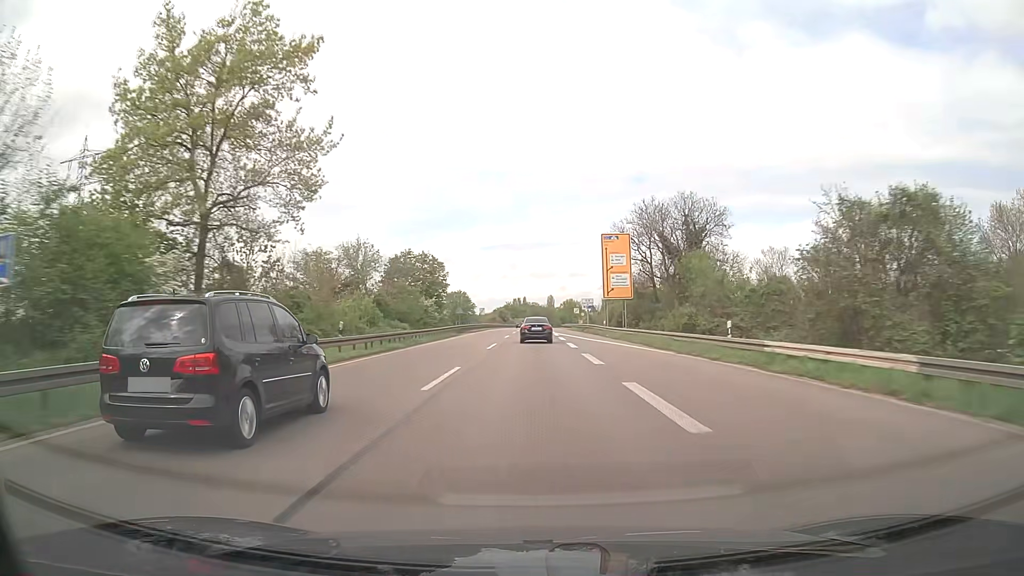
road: trunk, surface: asphalt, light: Day
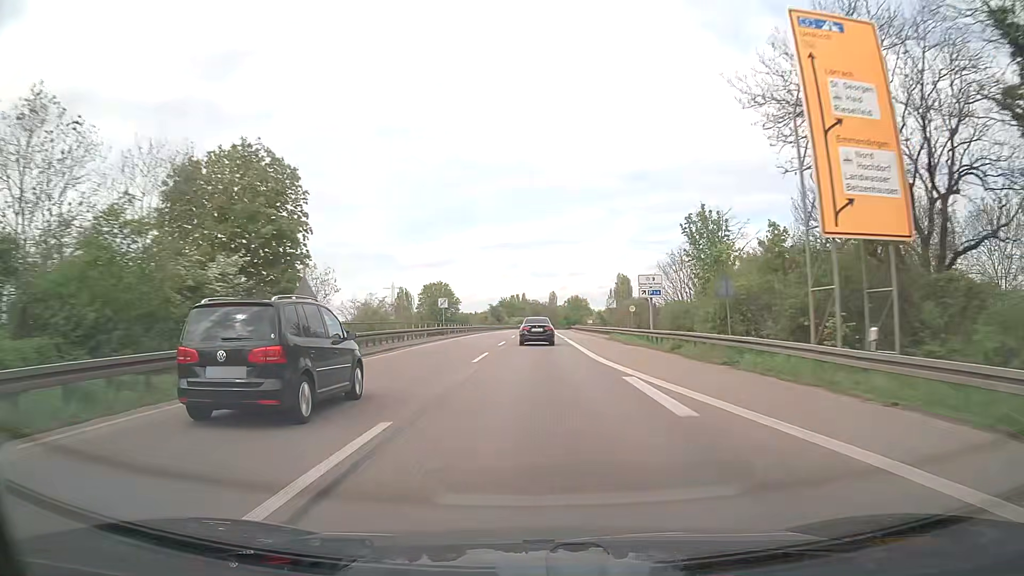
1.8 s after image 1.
(0.0, +46.8) m; 0°
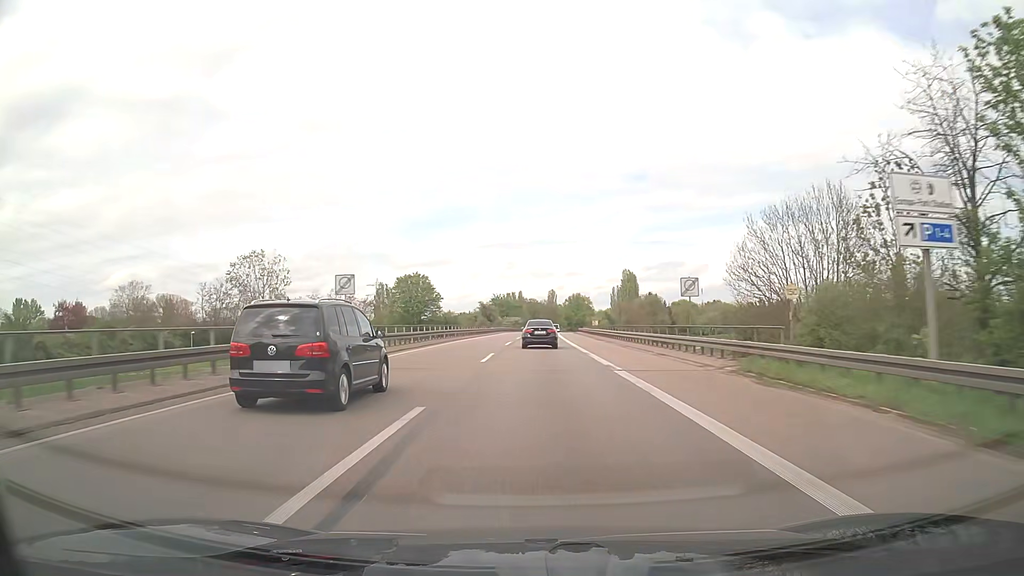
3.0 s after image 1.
(0.0, +30.8) m; 0°
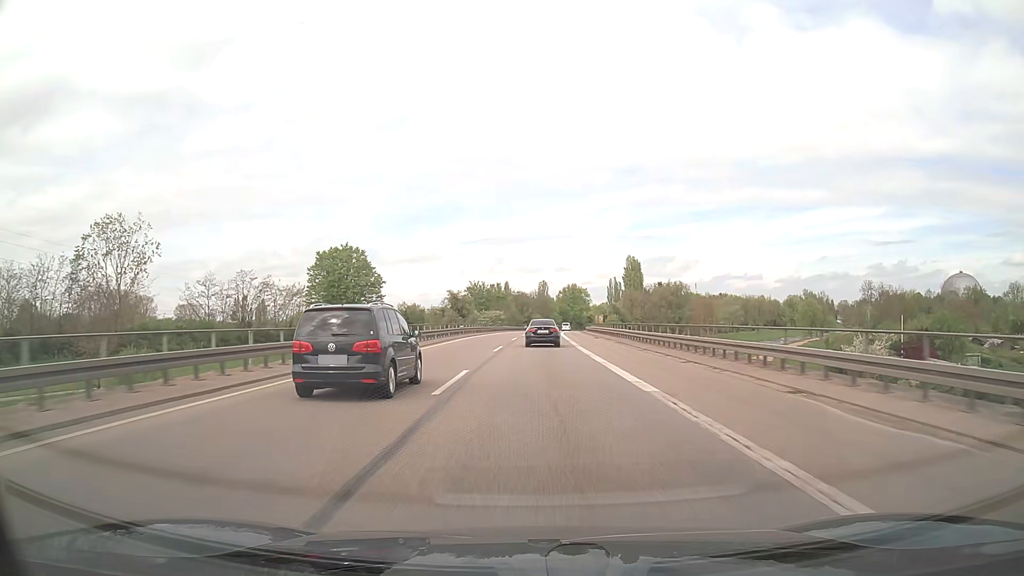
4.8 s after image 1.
(+0.2, +46.1) m; +1°
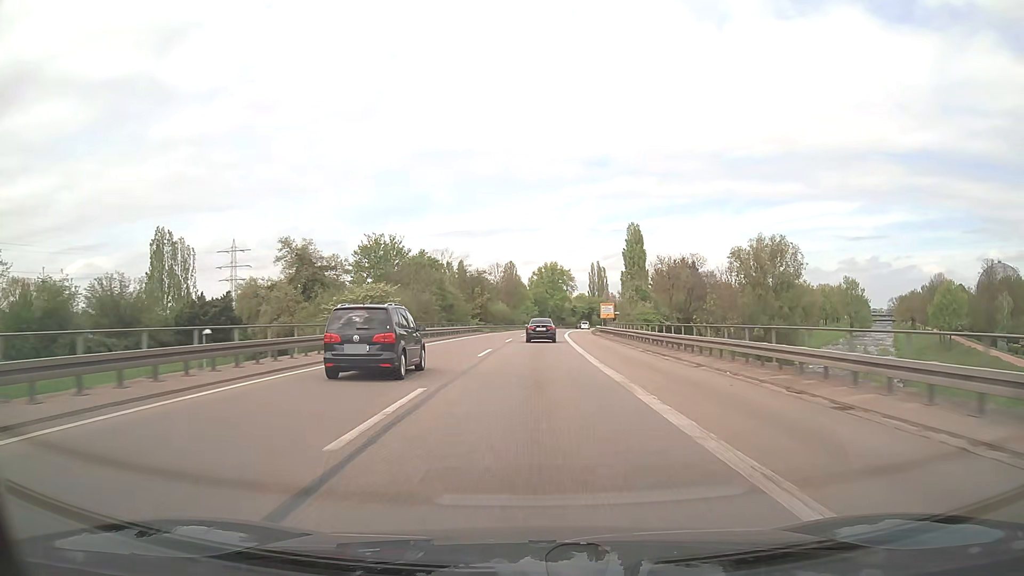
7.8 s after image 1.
(+1.7, +77.1) m; +3°
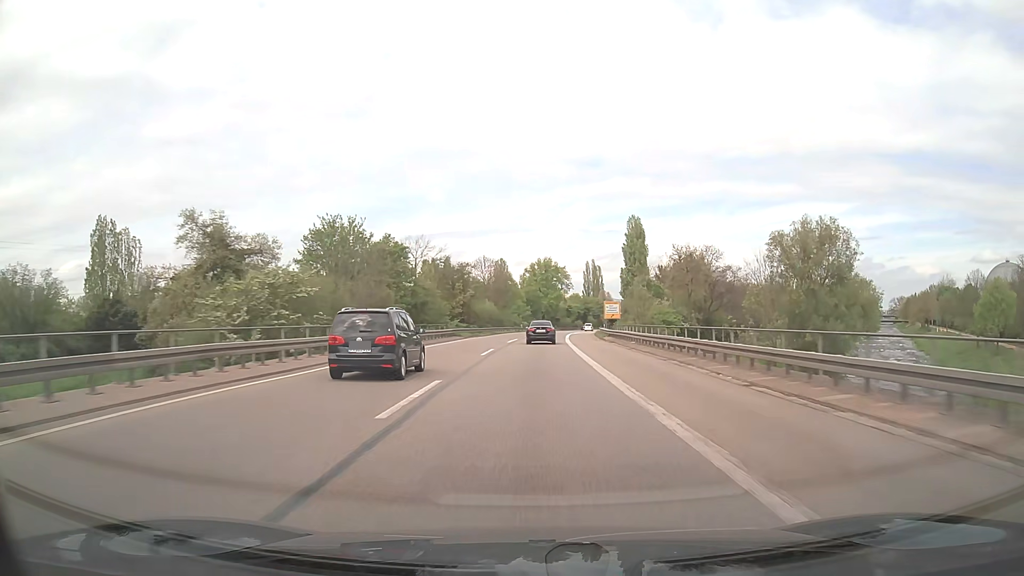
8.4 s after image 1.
(+0.1, +15.4) m; +1°
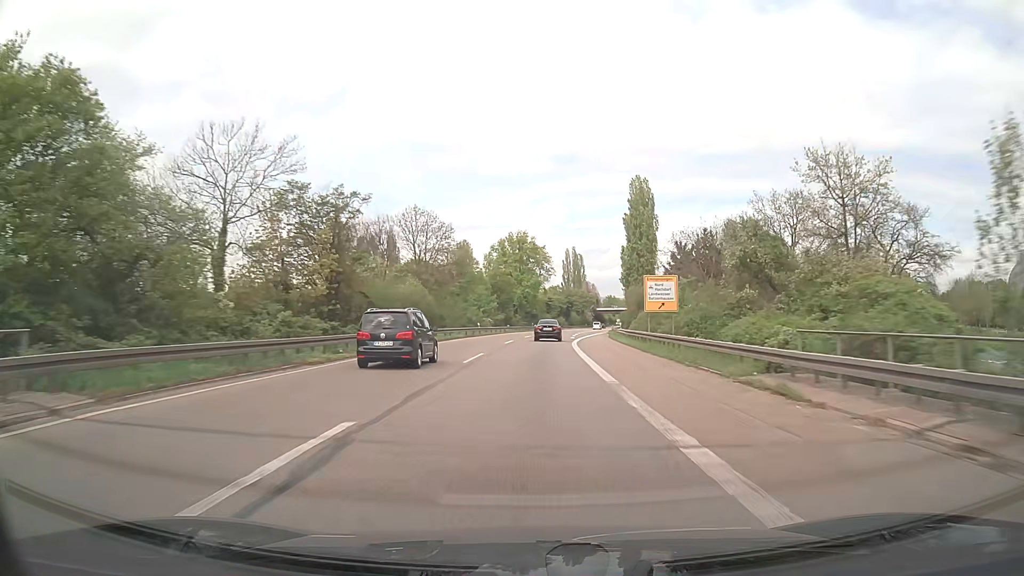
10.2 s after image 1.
(+0.9, +46.3) m; +2°
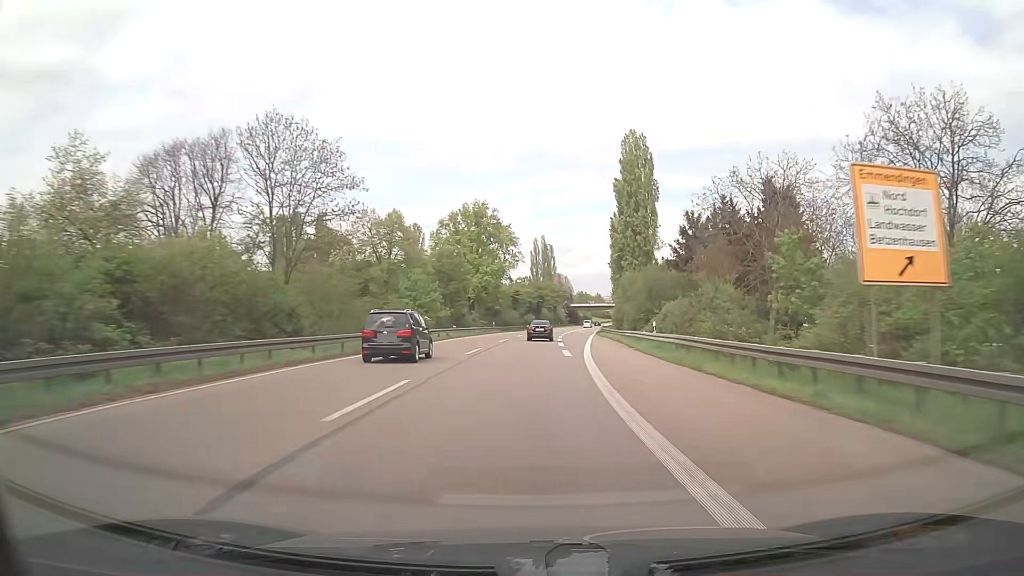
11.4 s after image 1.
(+0.7, +30.8) m; +3°
(0, +10) (0, +20) (+1, +30) (+1, +40) (+2, +50) (+3, +60) (+4, +70) (+5, +80) (+6, +90) (+7, +100) m
